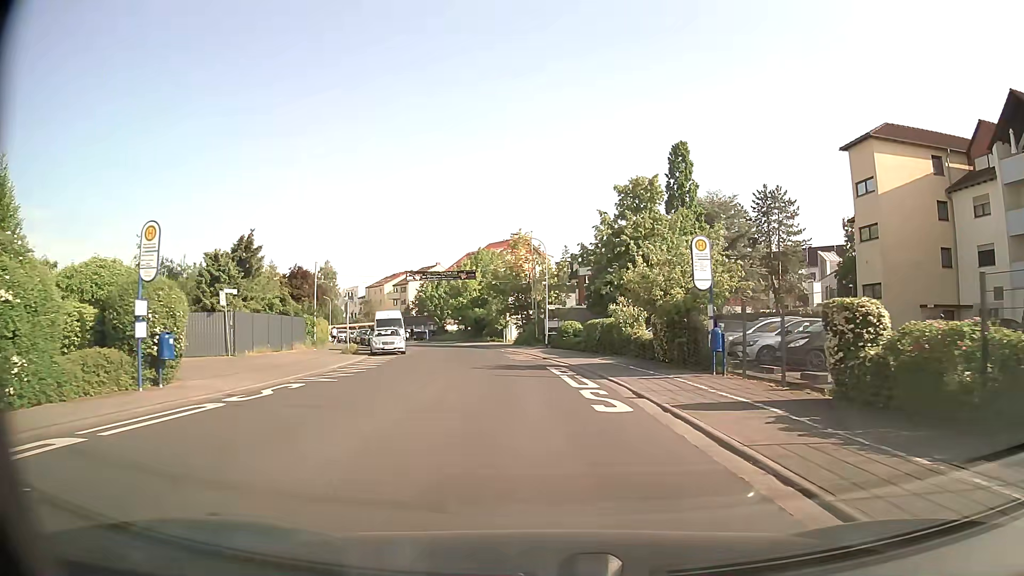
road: tertiary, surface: asphalt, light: Day
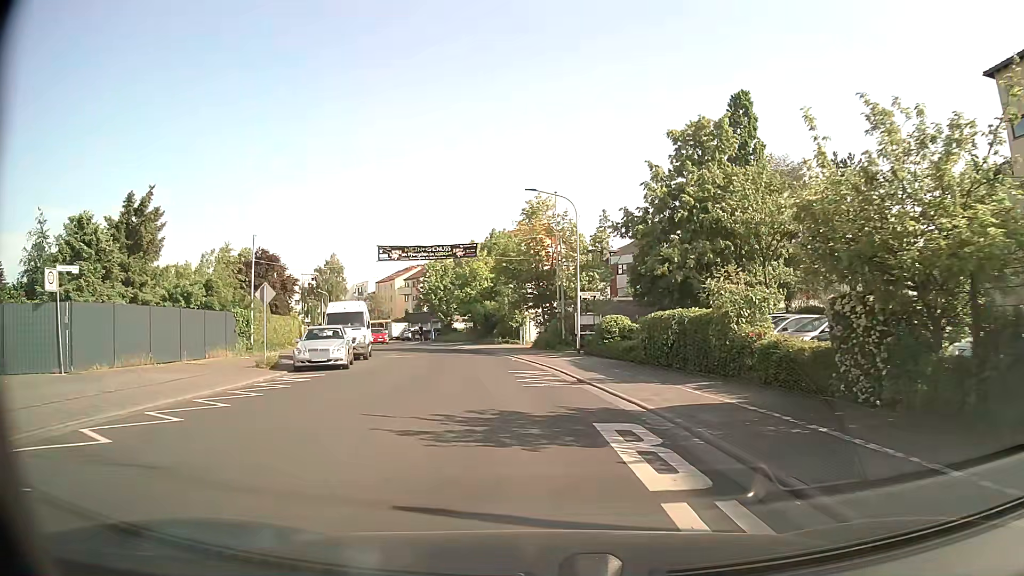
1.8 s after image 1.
(-0.2, +14.2) m; -3°
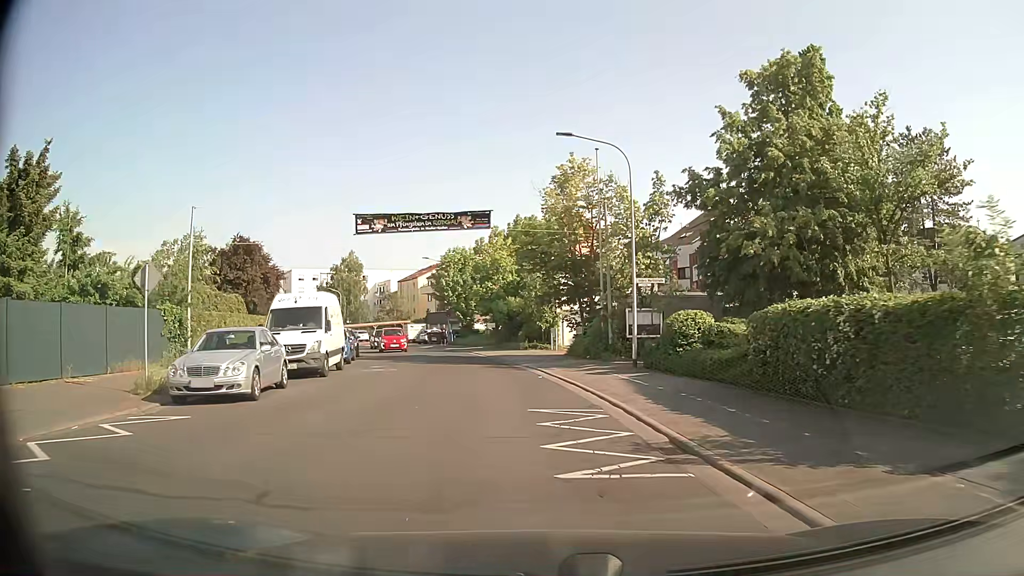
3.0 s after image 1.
(-0.2, +9.4) m; -3°
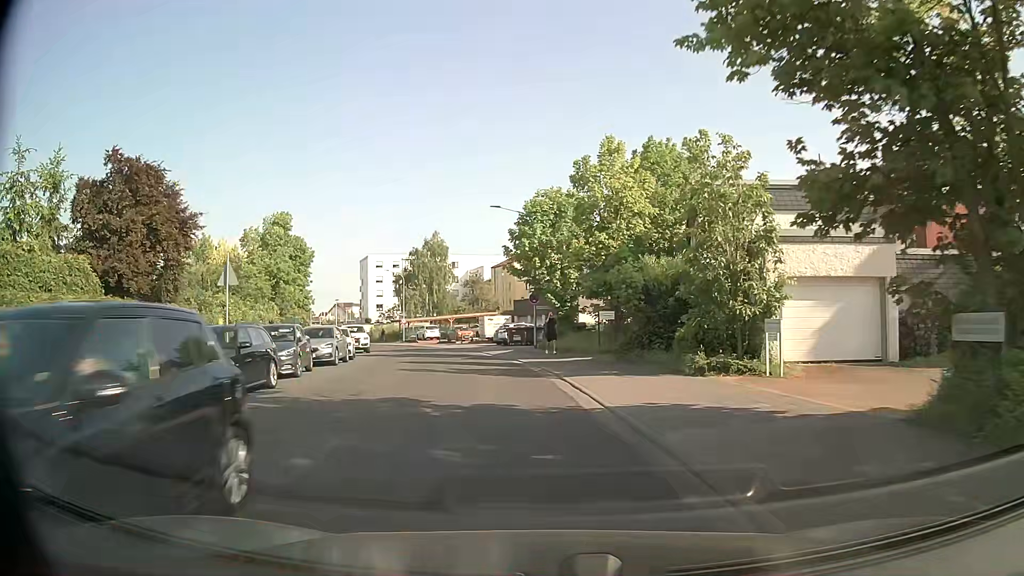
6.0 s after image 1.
(-1.7, +23.7) m; -9°
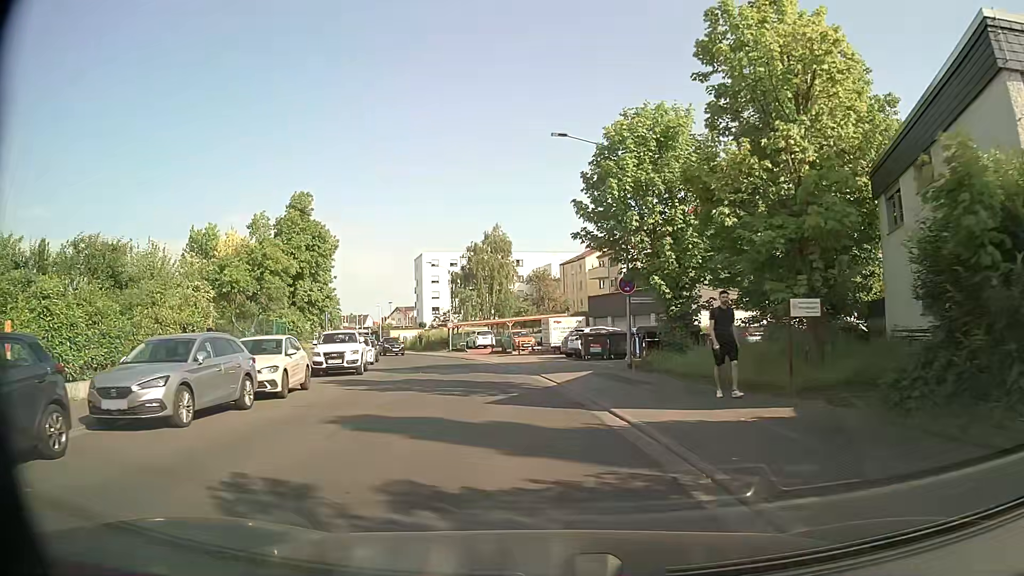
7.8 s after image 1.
(-0.8, +14.7) m; -6°
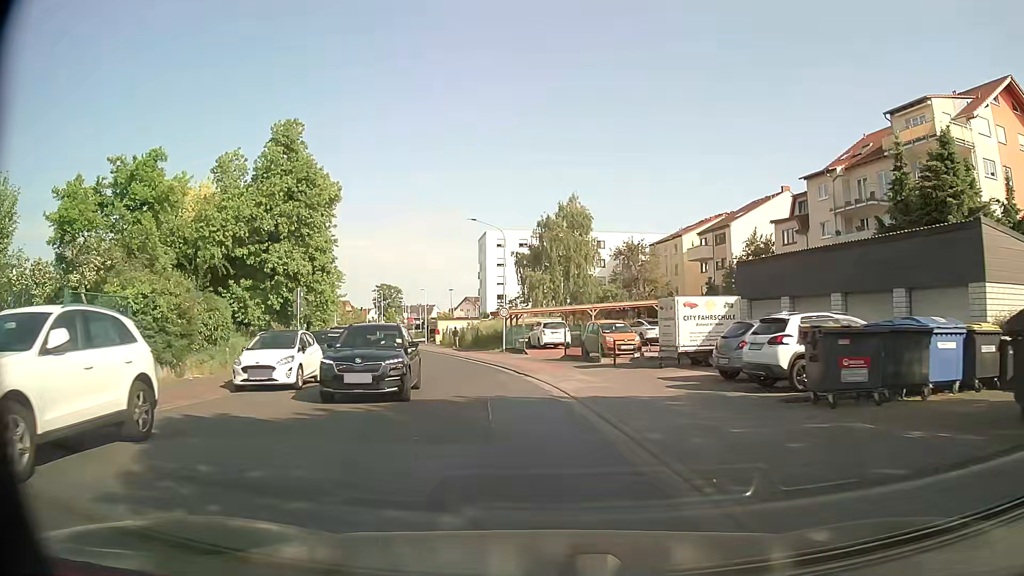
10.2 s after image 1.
(-1.2, +20.0) m; -7°
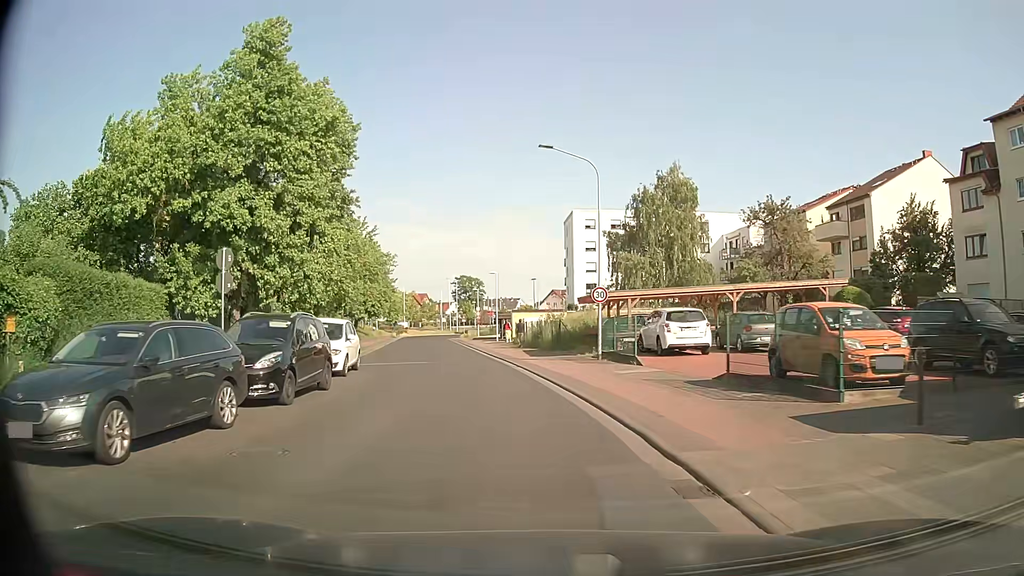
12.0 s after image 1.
(-0.8, +15.4) m; -7°
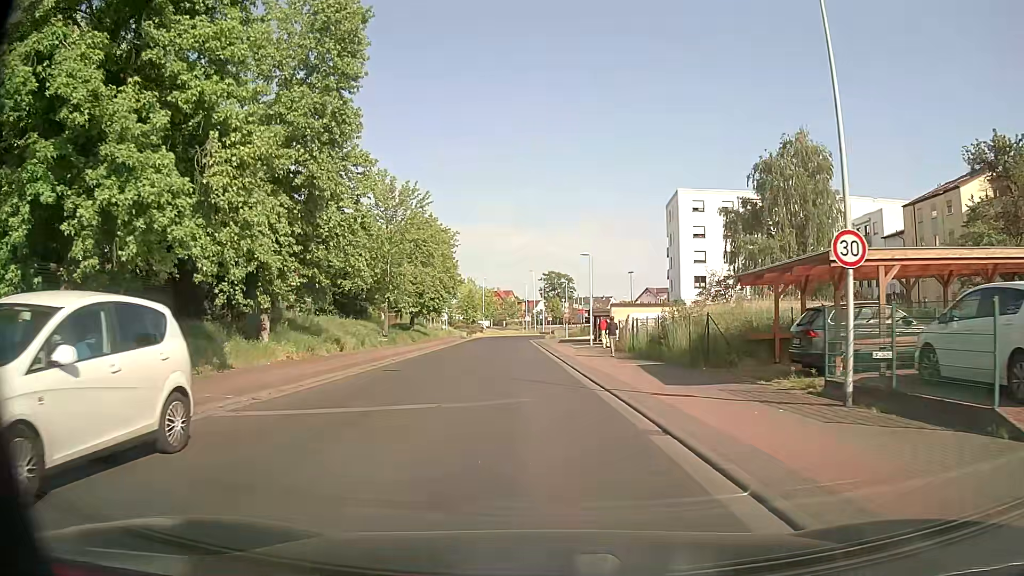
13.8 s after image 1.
(-1.1, +15.1) m; -8°
(0, +10) (0, +20) (-1, +30) (-1, +40) (-2, +50) (-2, +60) (-2, +70) (-2, +80) (0, +90) (+4, +99) m
